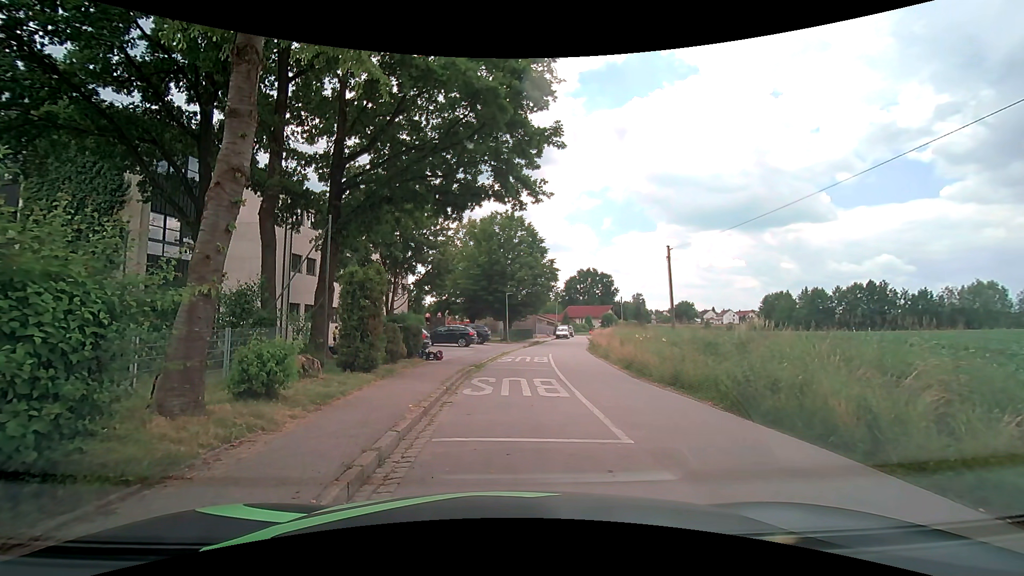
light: Day
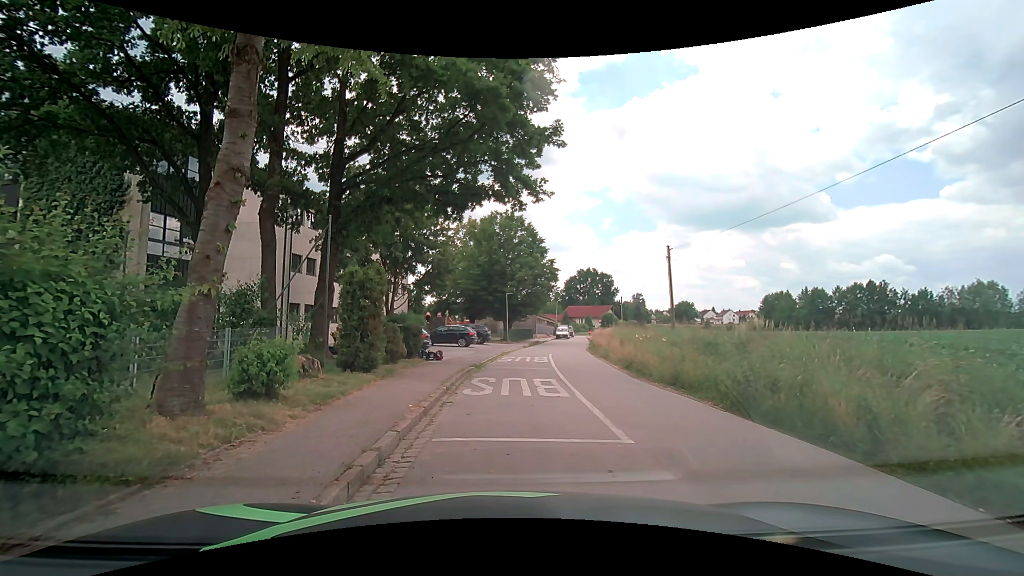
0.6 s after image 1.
(0.0, 0.0) m; 0°
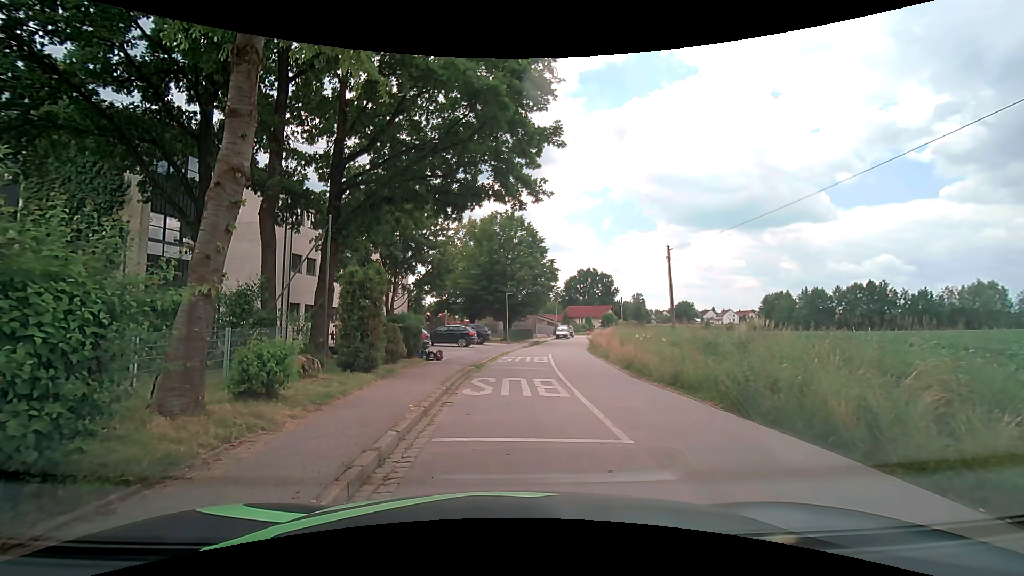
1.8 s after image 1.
(0.0, 0.0) m; 0°
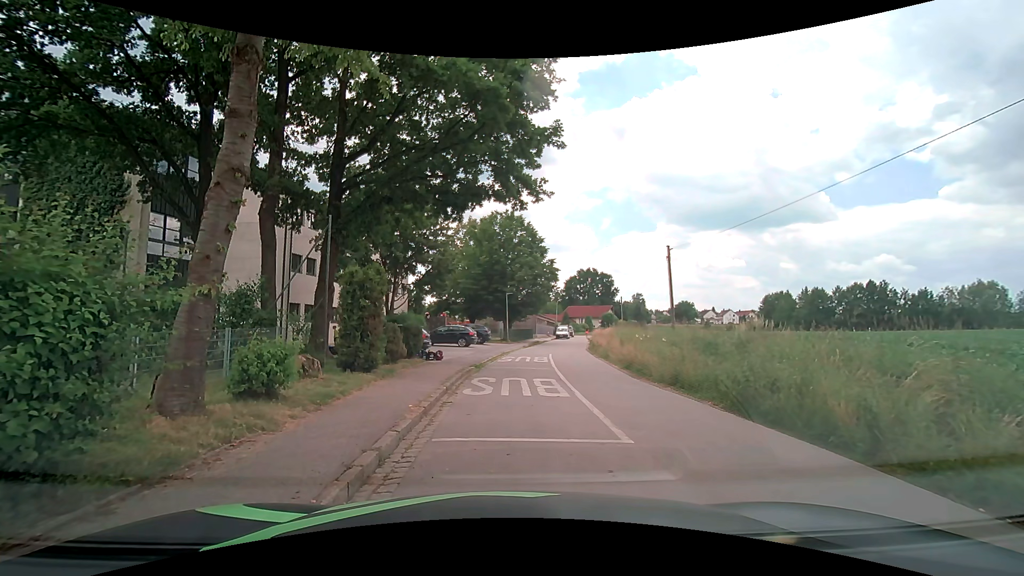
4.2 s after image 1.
(0.0, 0.0) m; 0°
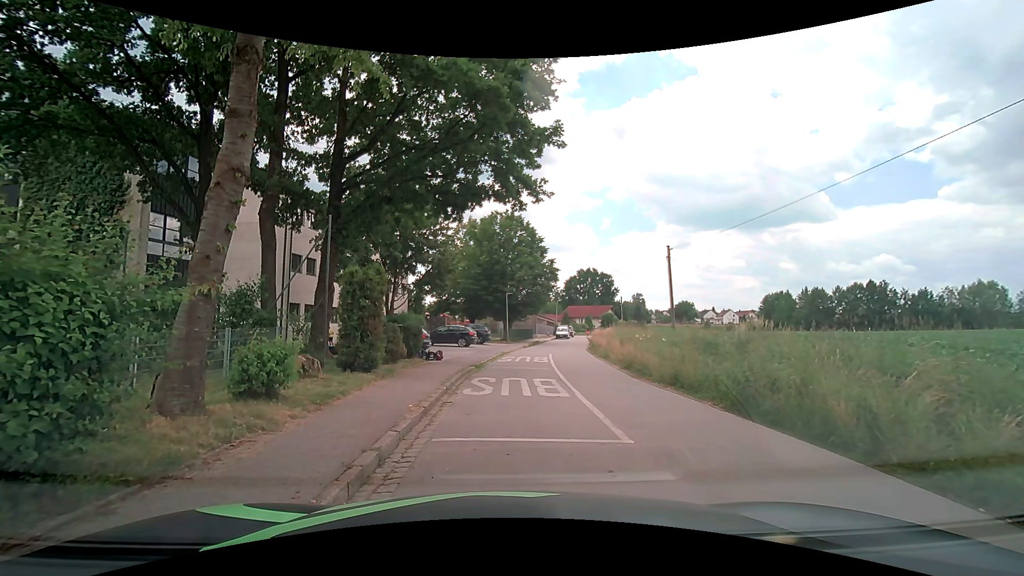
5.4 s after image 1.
(0.0, 0.0) m; 0°
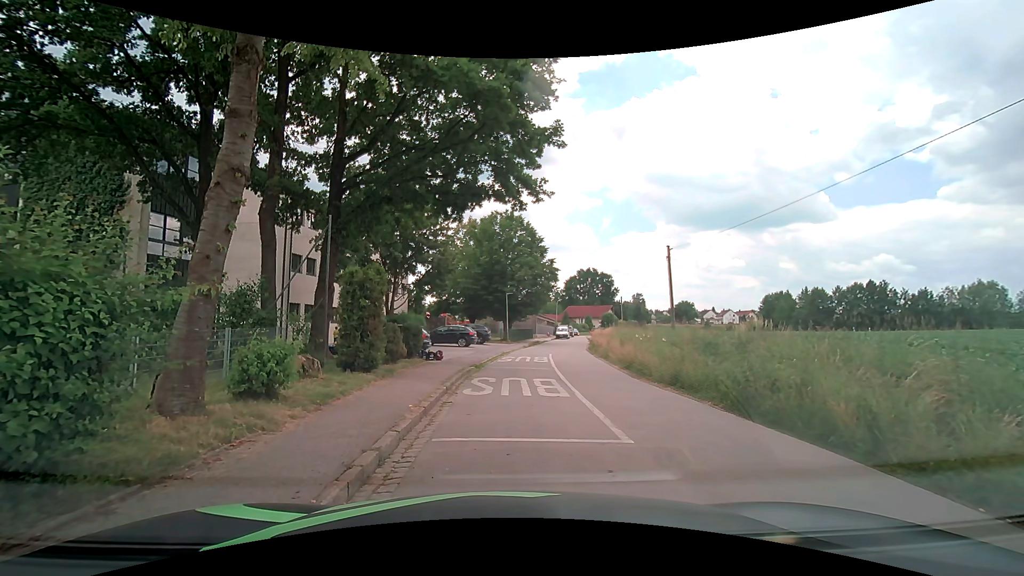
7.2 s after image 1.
(0.0, 0.0) m; 0°
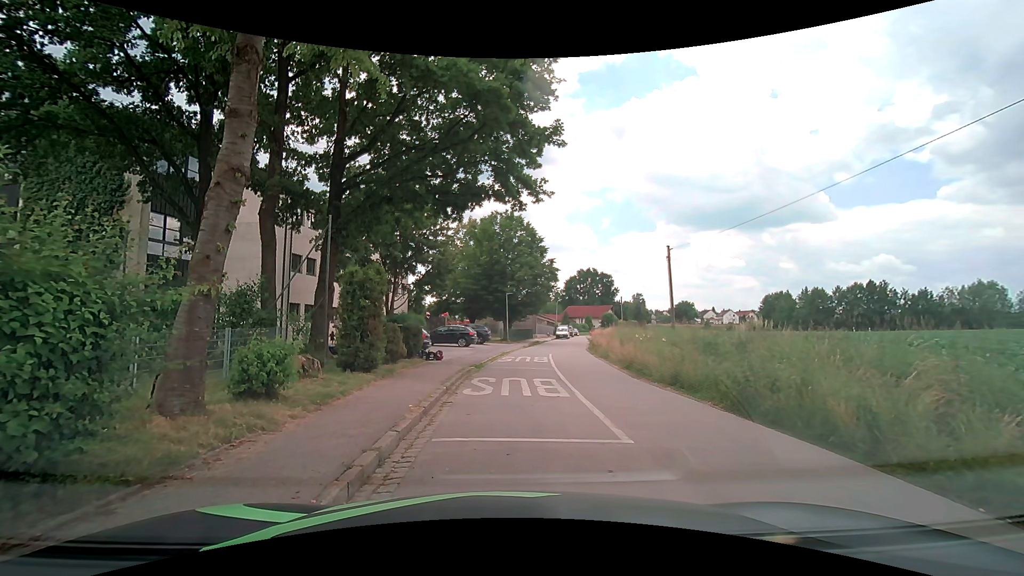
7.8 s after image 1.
(0.0, 0.0) m; 0°
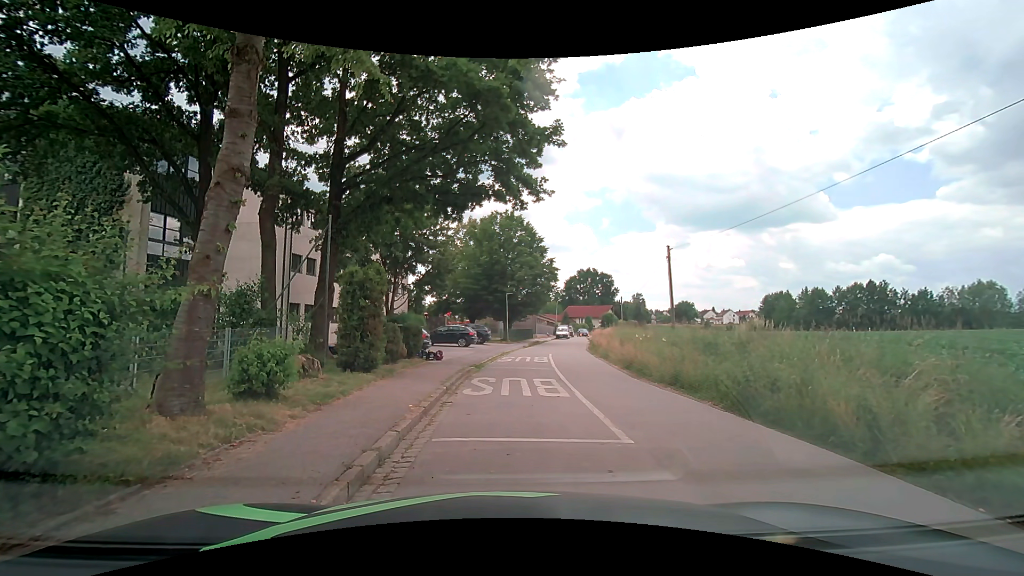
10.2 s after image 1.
(0.0, 0.0) m; 0°
